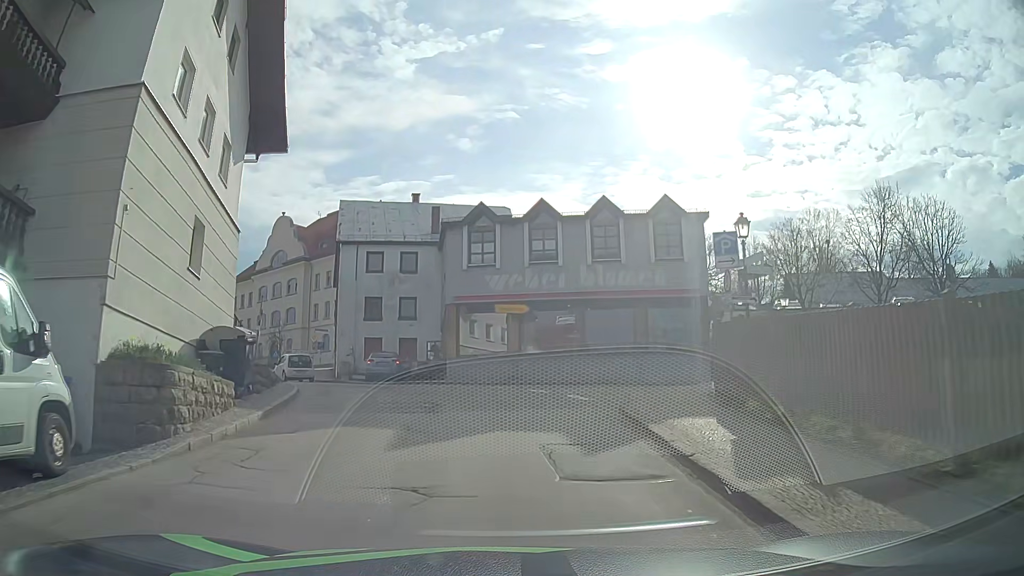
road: tertiary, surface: asphalt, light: Day
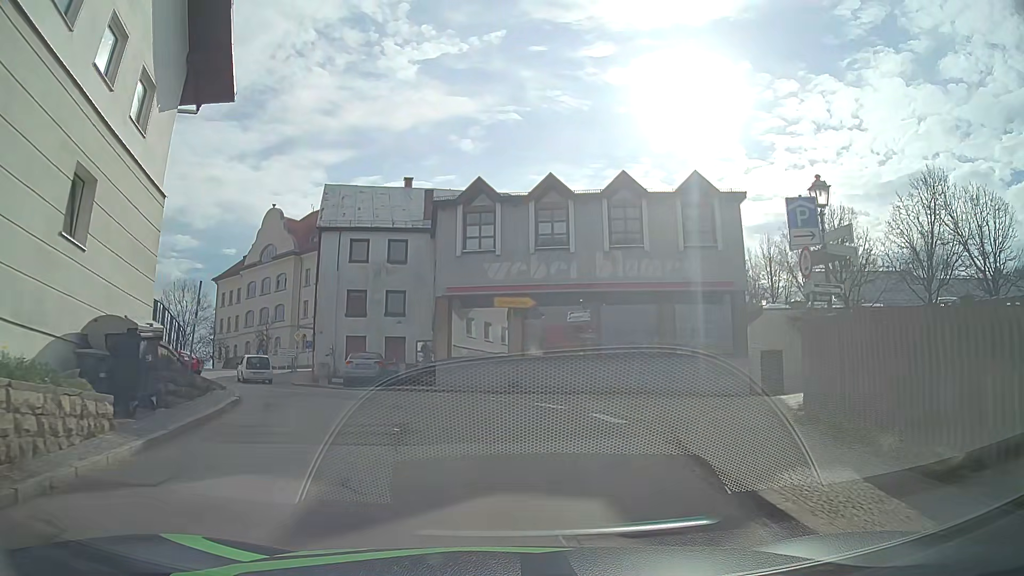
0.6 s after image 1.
(0.0, +4.4) m; +1°
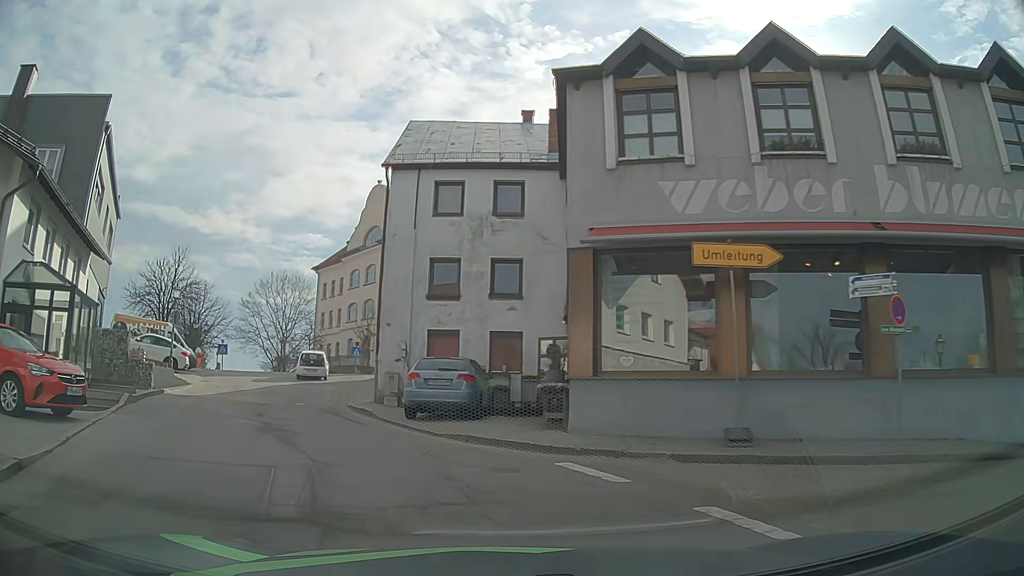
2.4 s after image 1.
(-0.8, +11.9) m; -12°
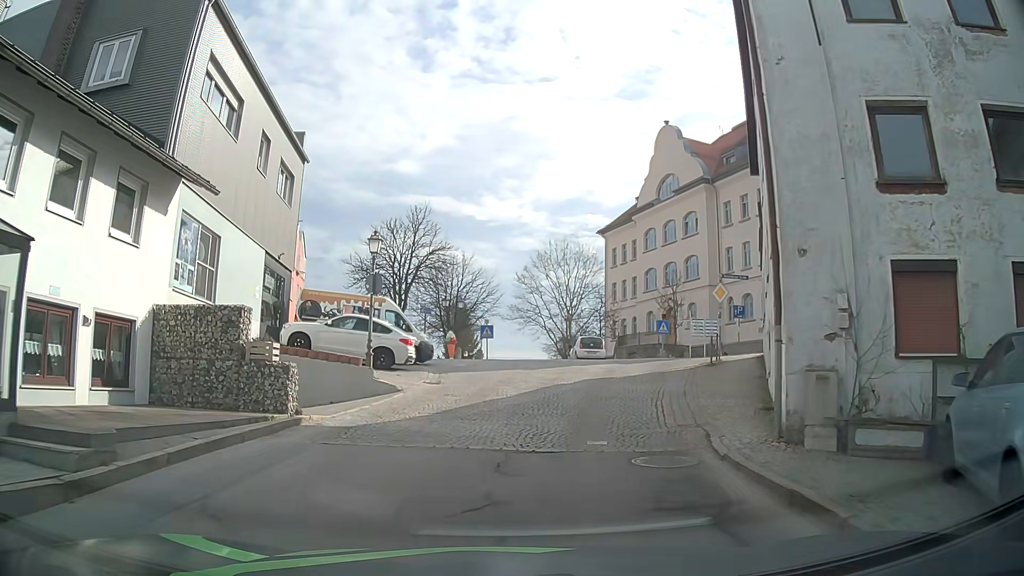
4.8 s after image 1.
(-2.8, +11.8) m; -23°
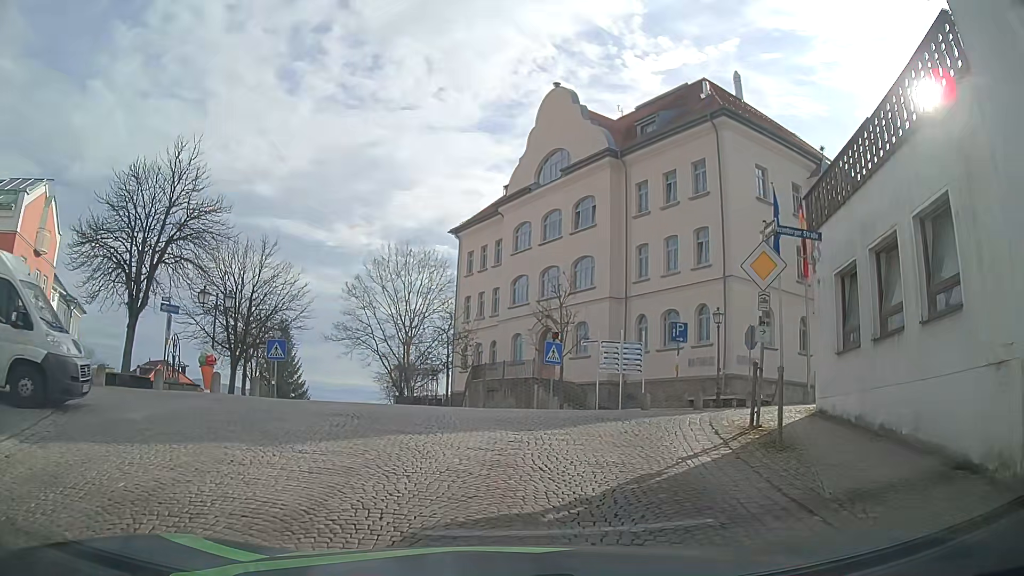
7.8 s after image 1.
(+0.8, +15.4) m; +10°
